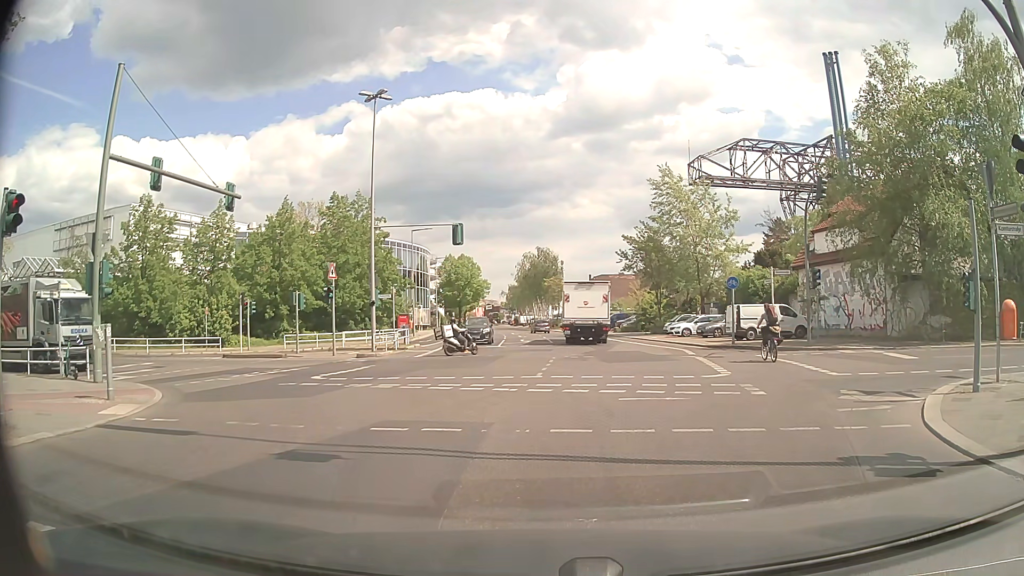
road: tertiary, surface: asphalt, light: Day
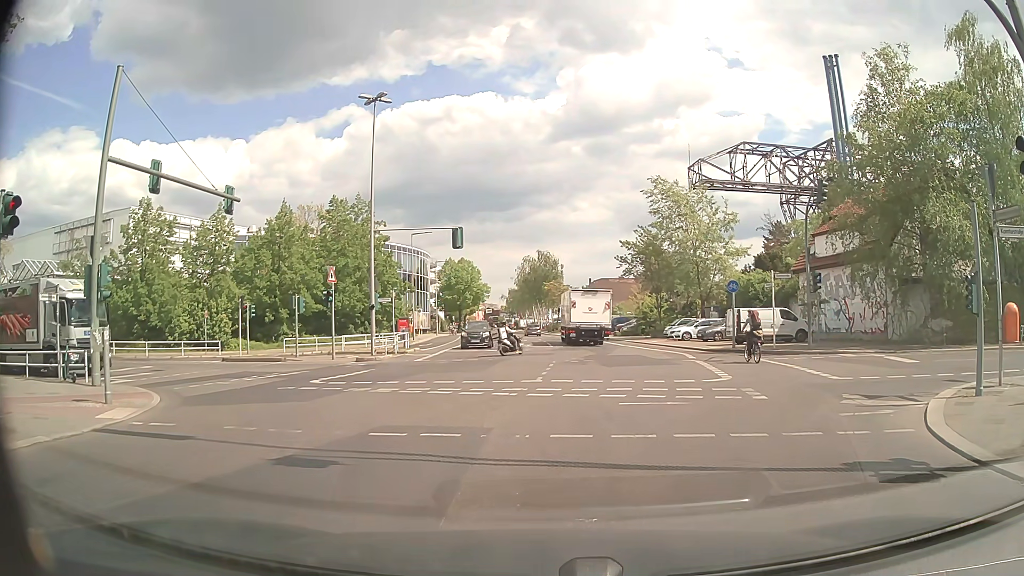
(0.0, +0.1) m; 0°
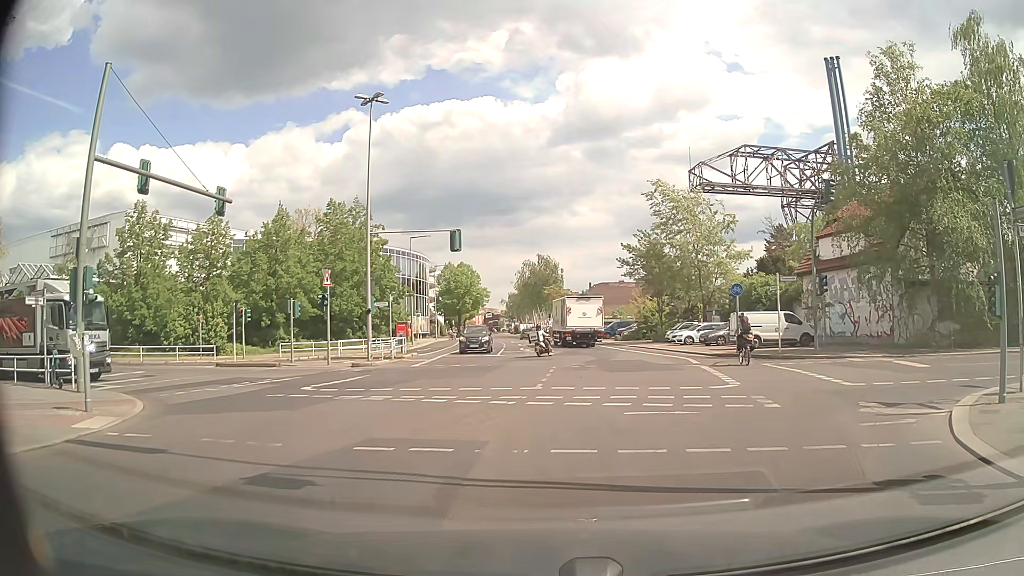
(0.0, +0.9) m; 0°
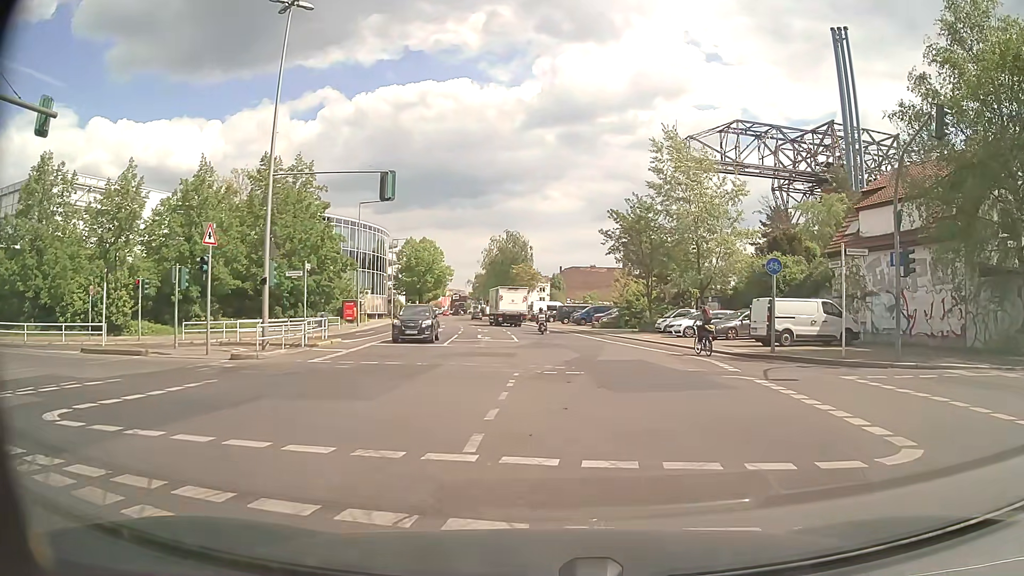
(+0.2, +9.3) m; +3°
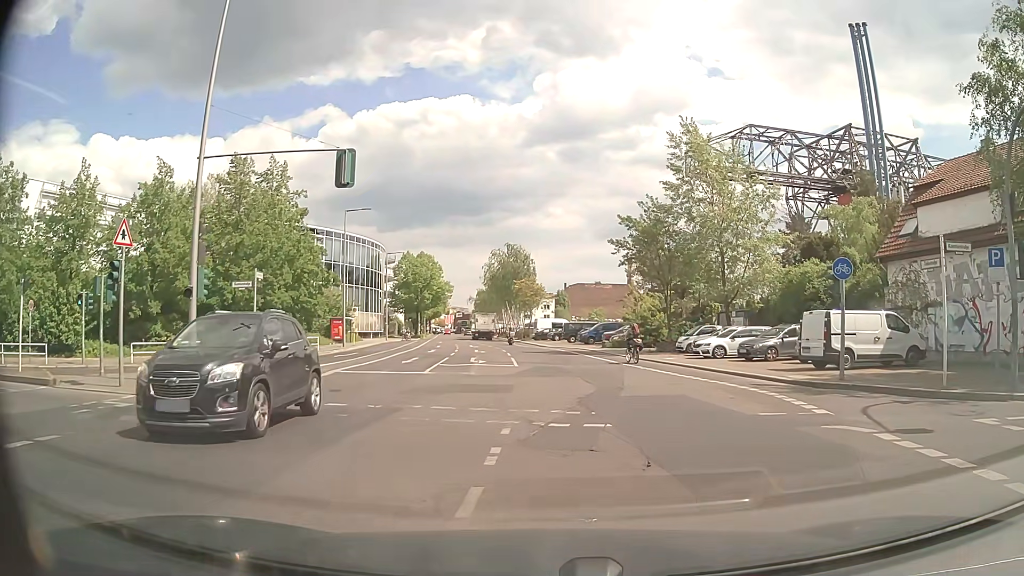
(-0.1, +5.1) m; -1°
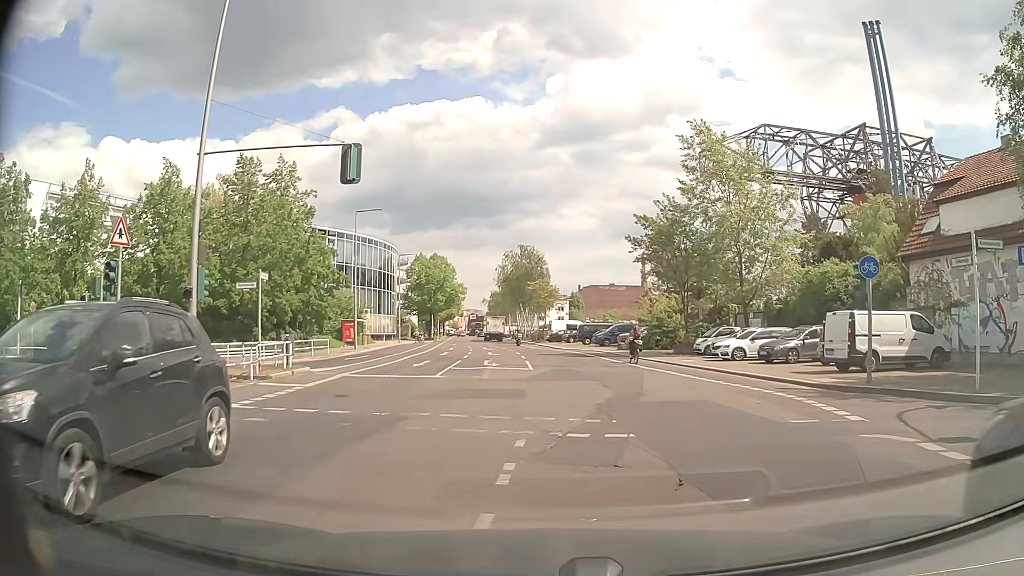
(0.0, +0.9) m; 0°
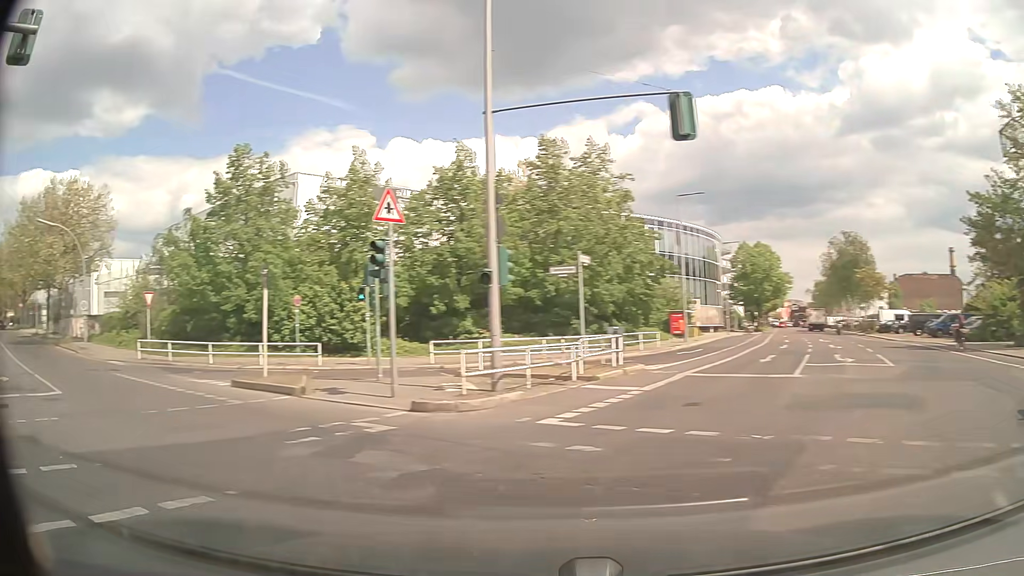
(-0.8, +3.7) m; -29°
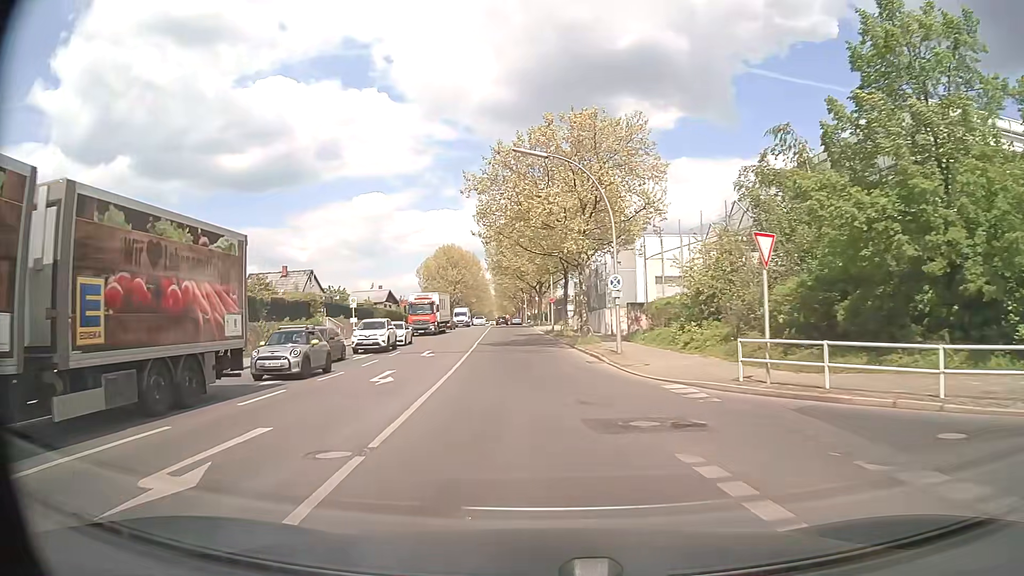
(-10.3, +16.3) m; -47°
(0, +10) (-1, +20) (-2, +30) (-2, +40) (-2, +50) (-3, +60) (-4, +70) (-4, +80) (-5, +90) (-6, +100) m
